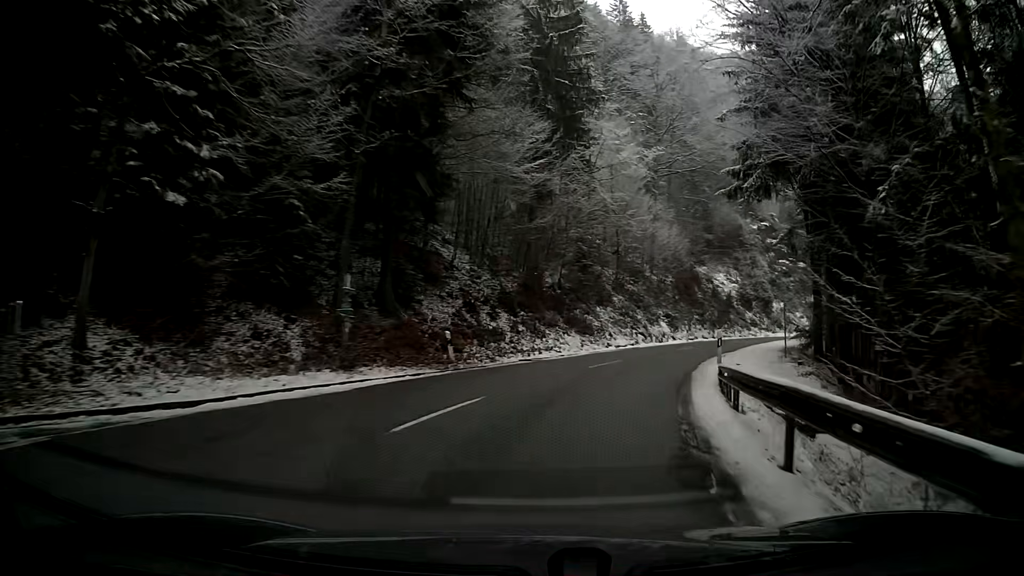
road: secondary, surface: asphalt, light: Day
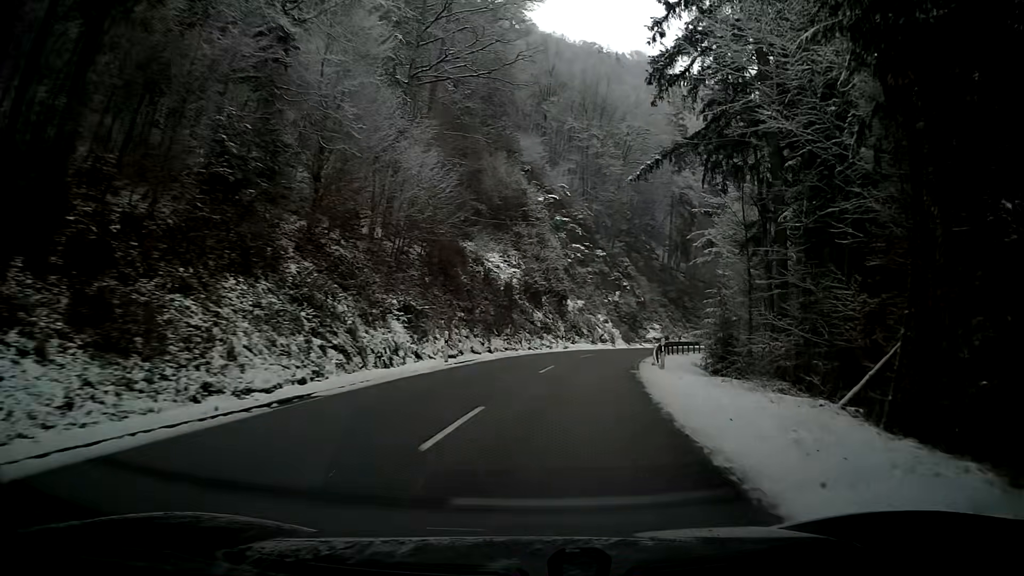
(+4.5, +24.3) m; +19°
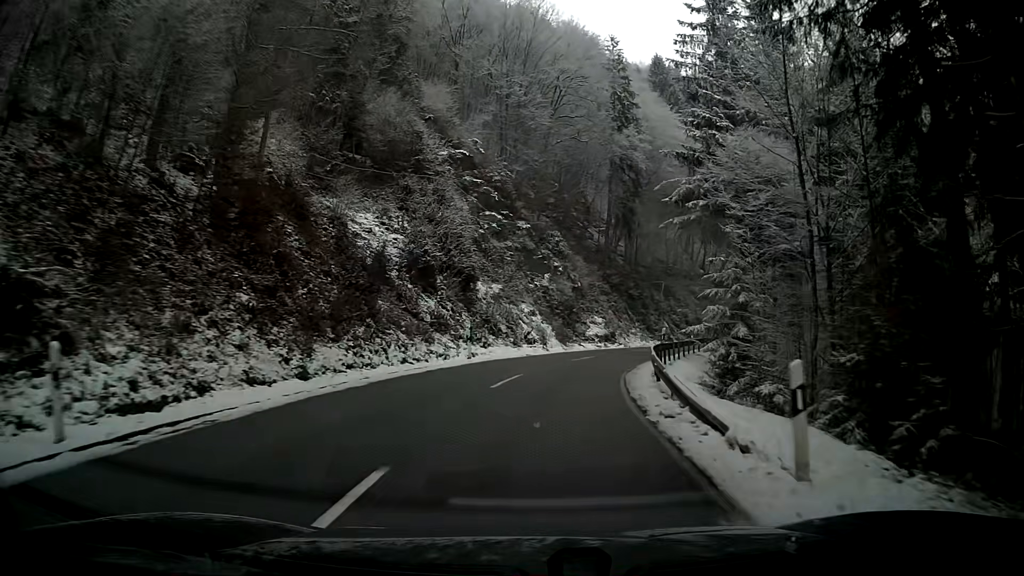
(+1.2, +17.3) m; +7°
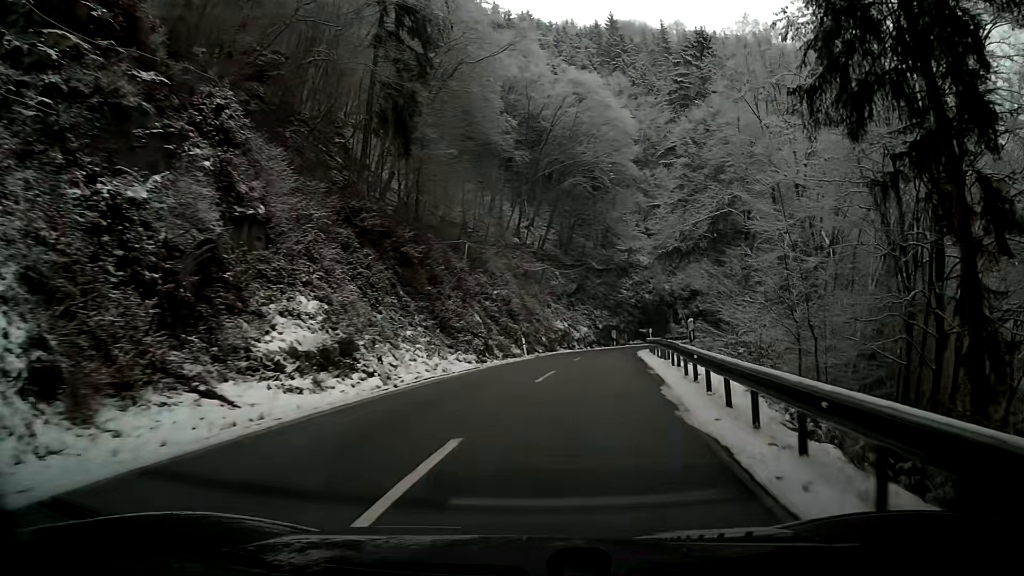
(+5.0, +34.4) m; +19°
(0, +10) (+2, +20) (+3, +30) (+4, +40) (+6, +49) (+11, +58) (+18, +66) (+26, +71) (+35, +76) (+44, +80) m
